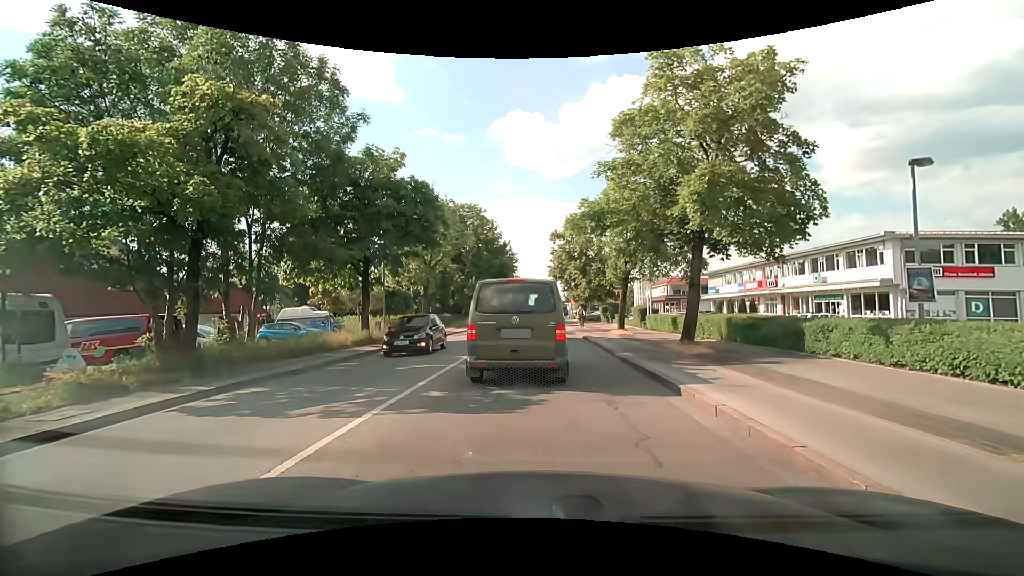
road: secondary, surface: asphalt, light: Day
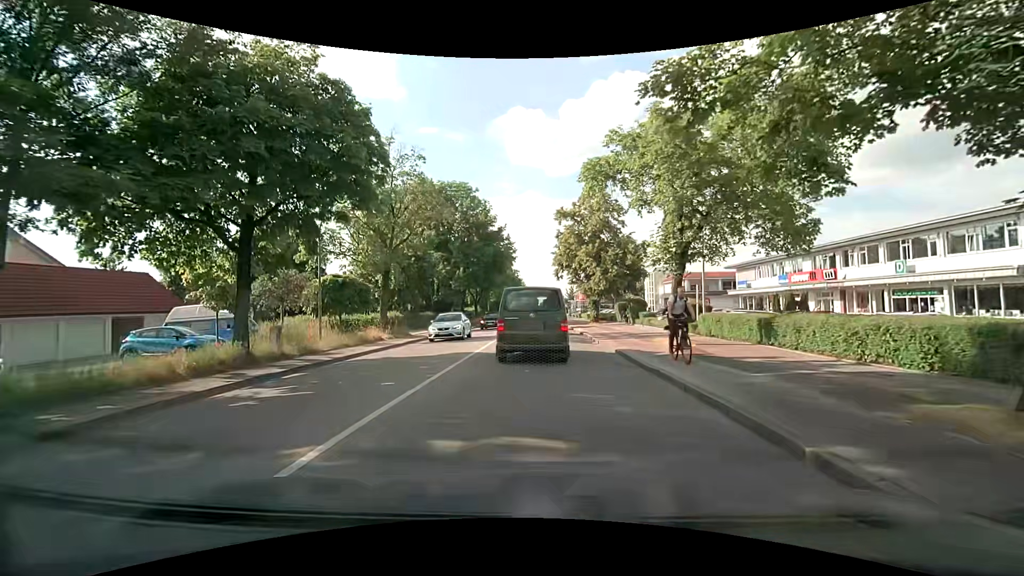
(-0.1, +11.1) m; -1°
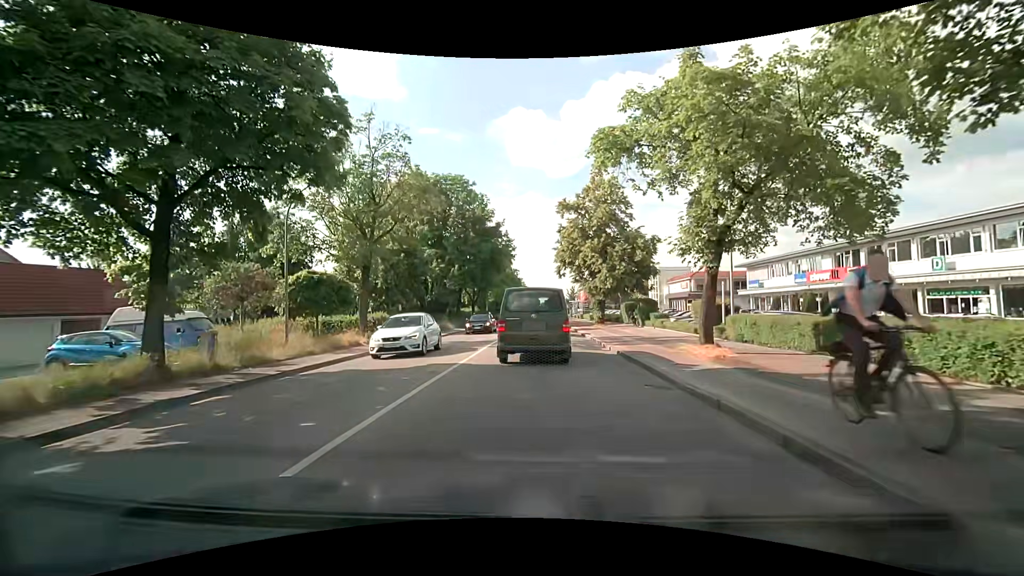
(0.0, +3.4) m; +1°
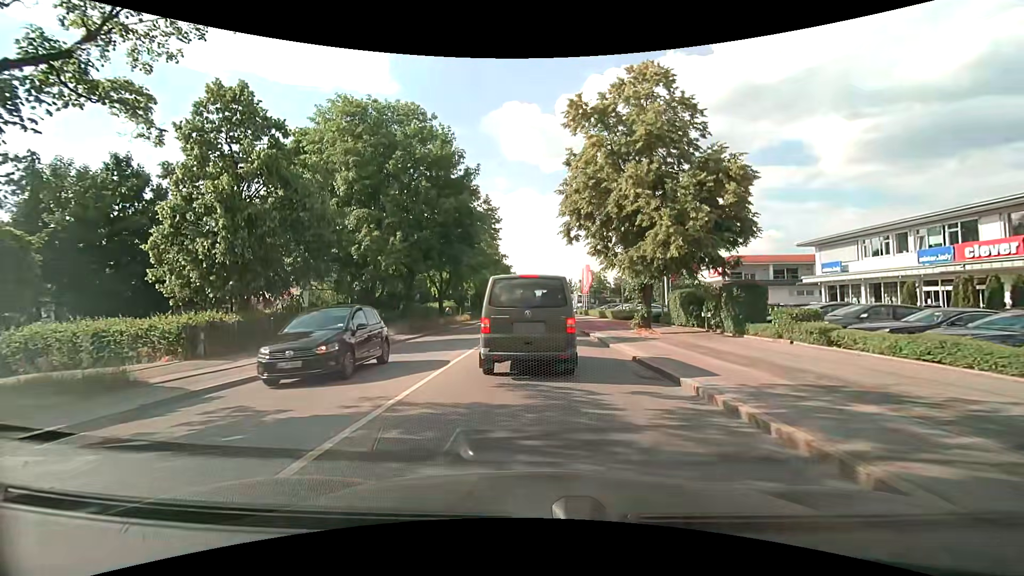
(0.0, +17.6) m; 0°
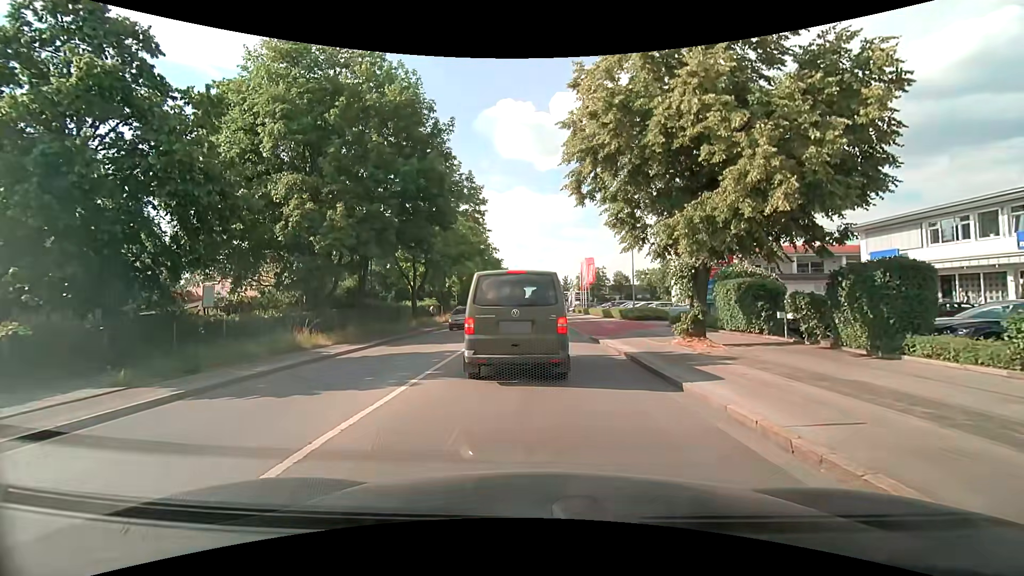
(+0.1, +7.5) m; +1°
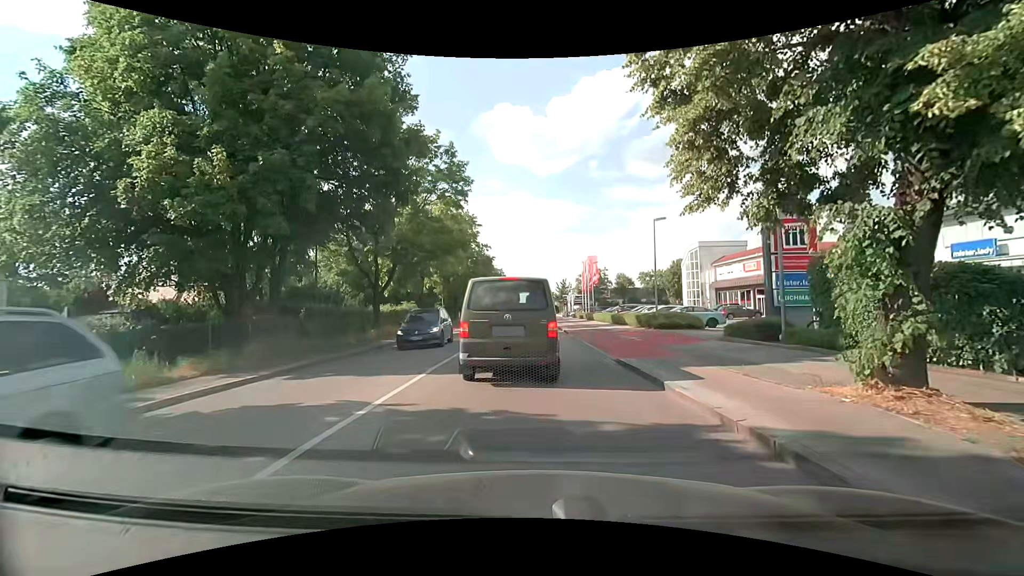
(0.0, +8.0) m; -1°
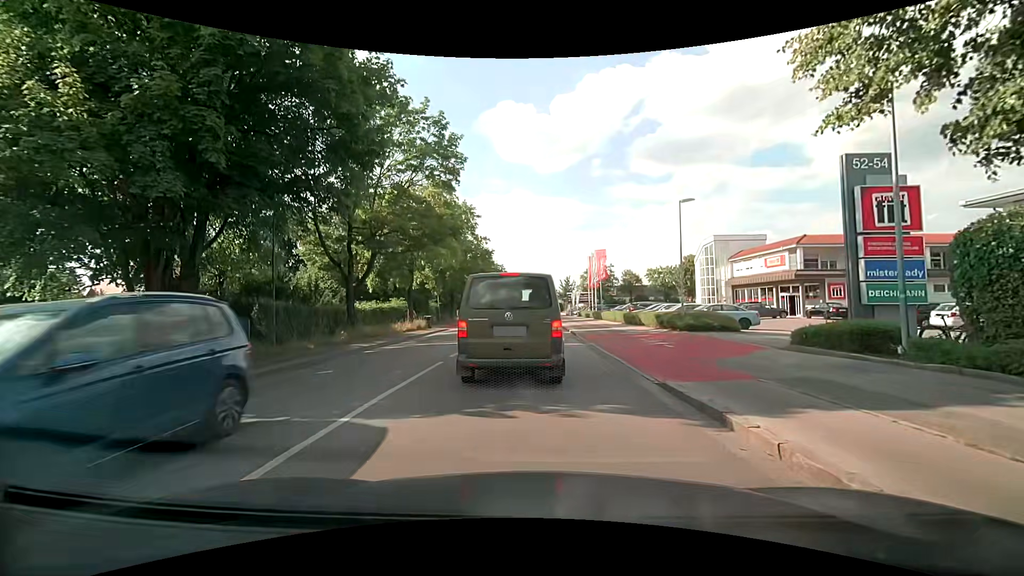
(+0.1, +4.5) m; +1°
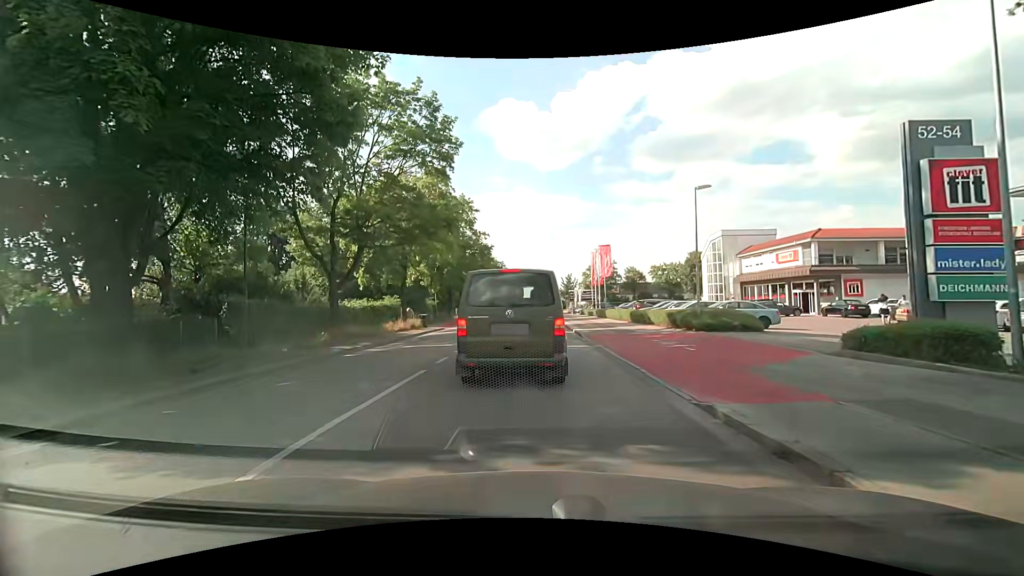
(0.0, +2.1) m; -1°
(0, +10) (0, +20) (0, +30) (0, +40) (0, +50) (0, +60) (0, +70) (0, +80) (0, +90) (0, +100) m
